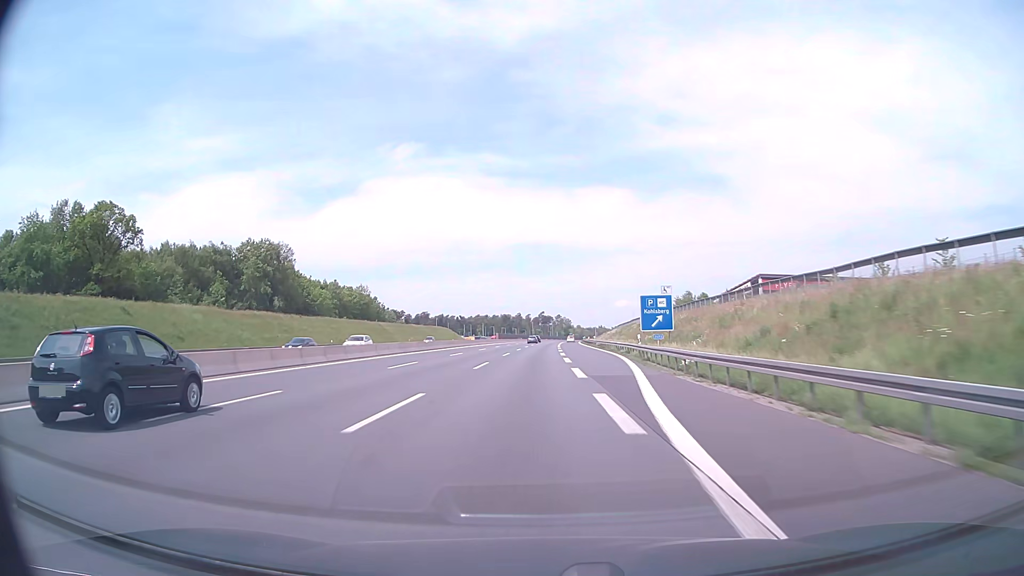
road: motorway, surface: asphalt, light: Day
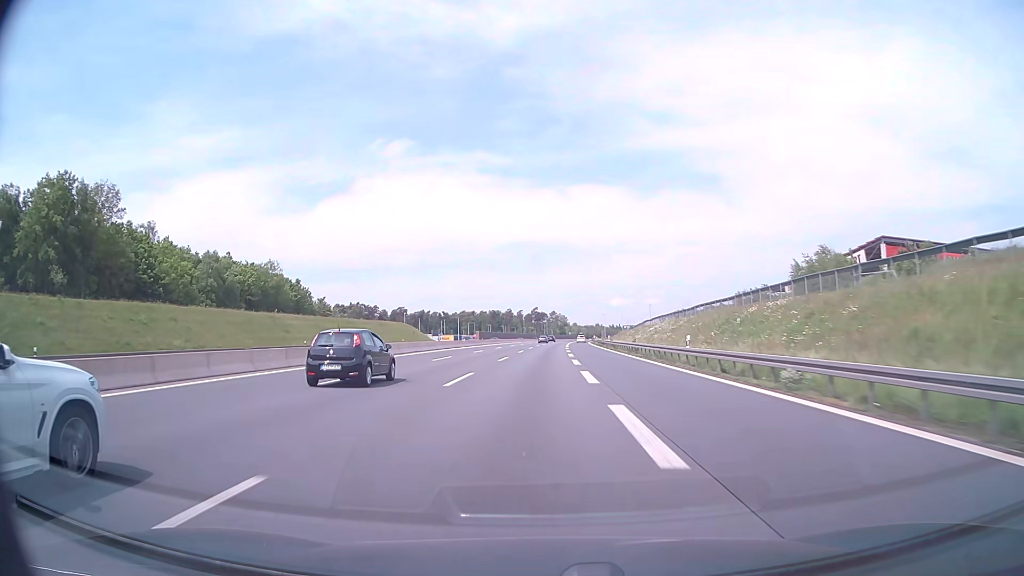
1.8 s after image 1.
(+0.3, +62.0) m; +1°
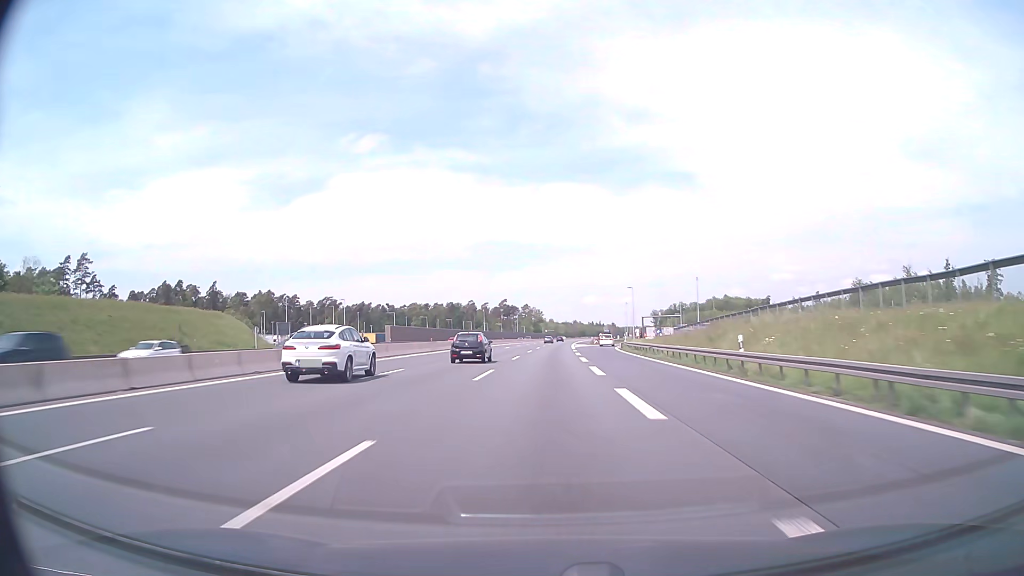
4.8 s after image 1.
(+1.9, +103.4) m; +2°
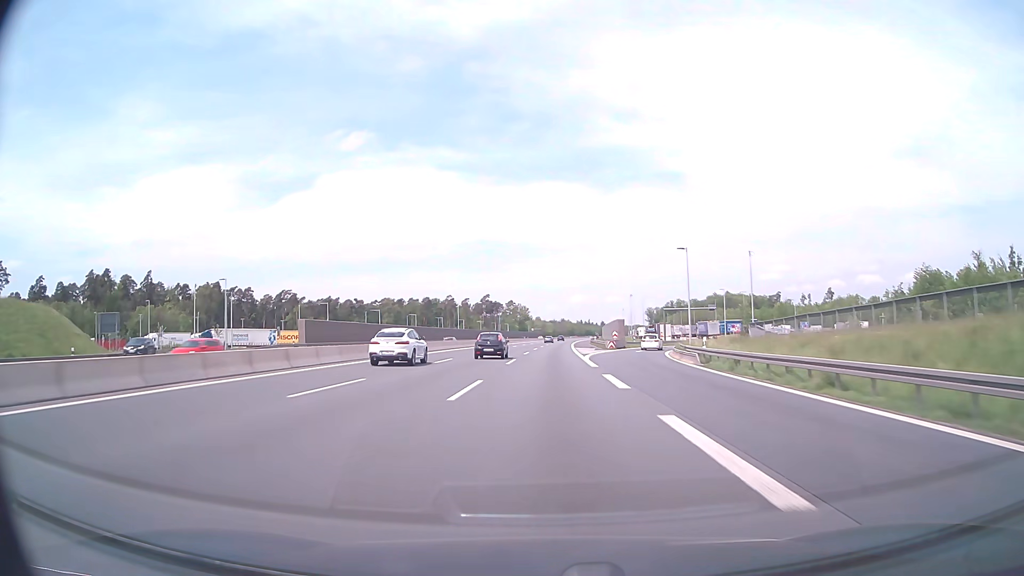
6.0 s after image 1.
(+0.3, +41.3) m; +1°
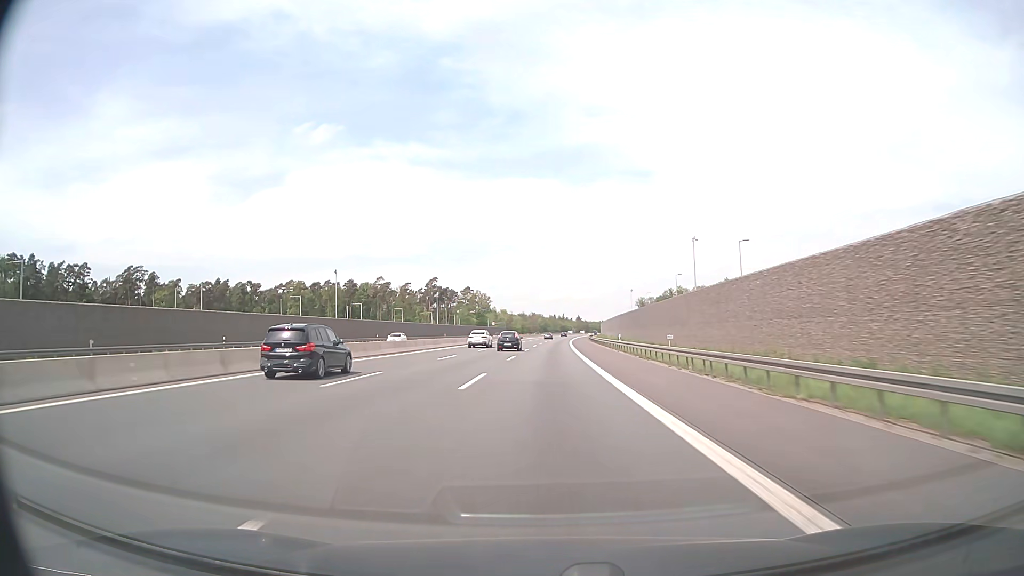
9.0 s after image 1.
(+2.5, +103.3) m; +2°
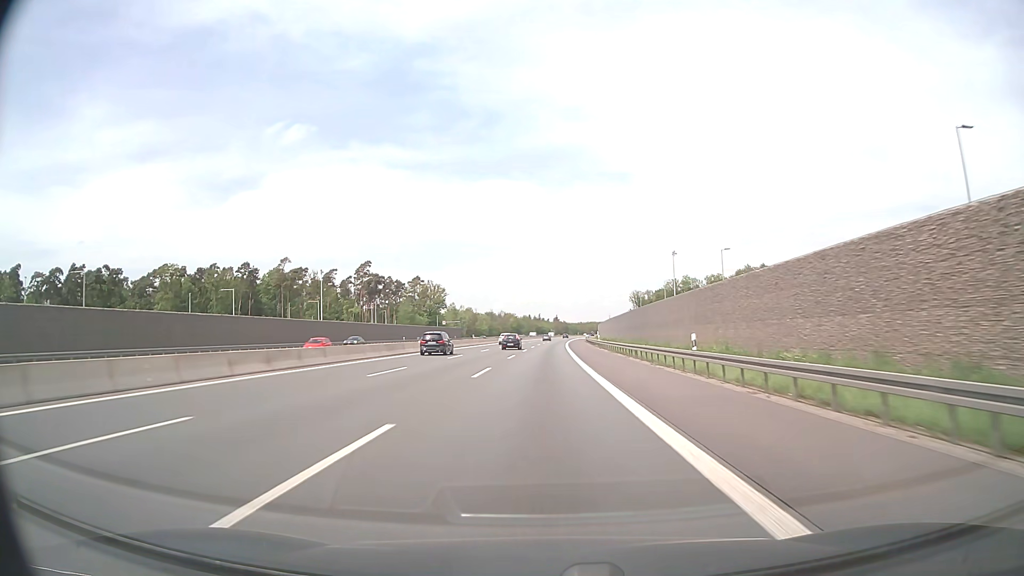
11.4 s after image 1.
(+1.7, +82.7) m; +2°
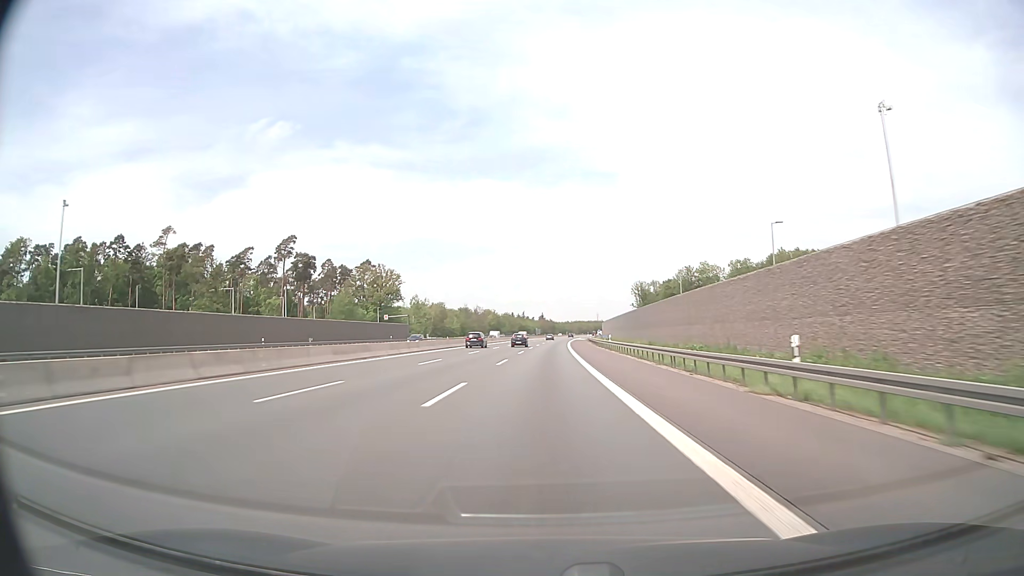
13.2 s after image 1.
(+0.6, +62.0) m; +1°
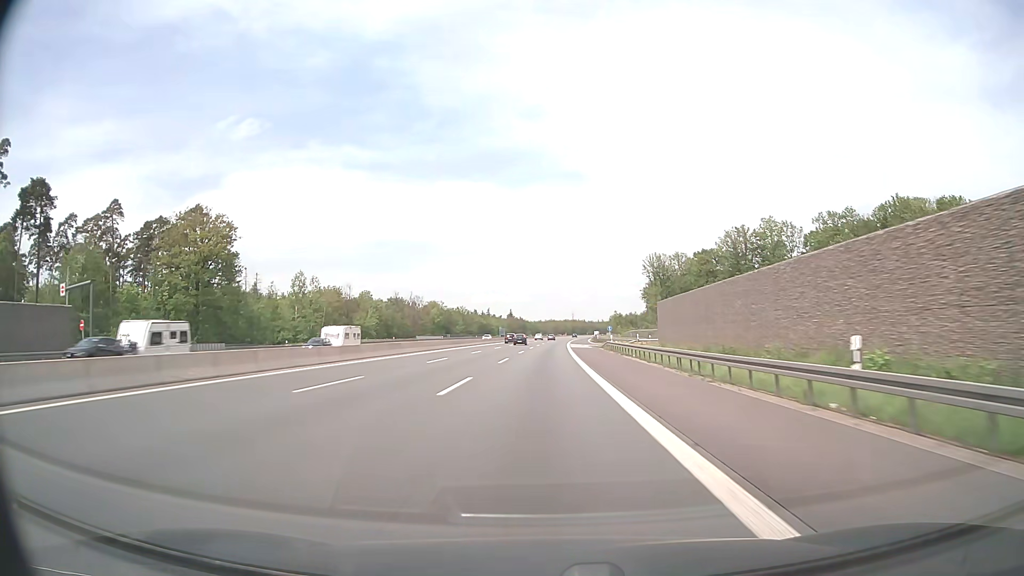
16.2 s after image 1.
(+2.3, +103.2) m; +2°
(0, +10) (0, +20) (0, +30) (0, +40) (+1, +50) (+1, +60) (+1, +70) (+1, +80) (+2, +90) (+2, +100) m
